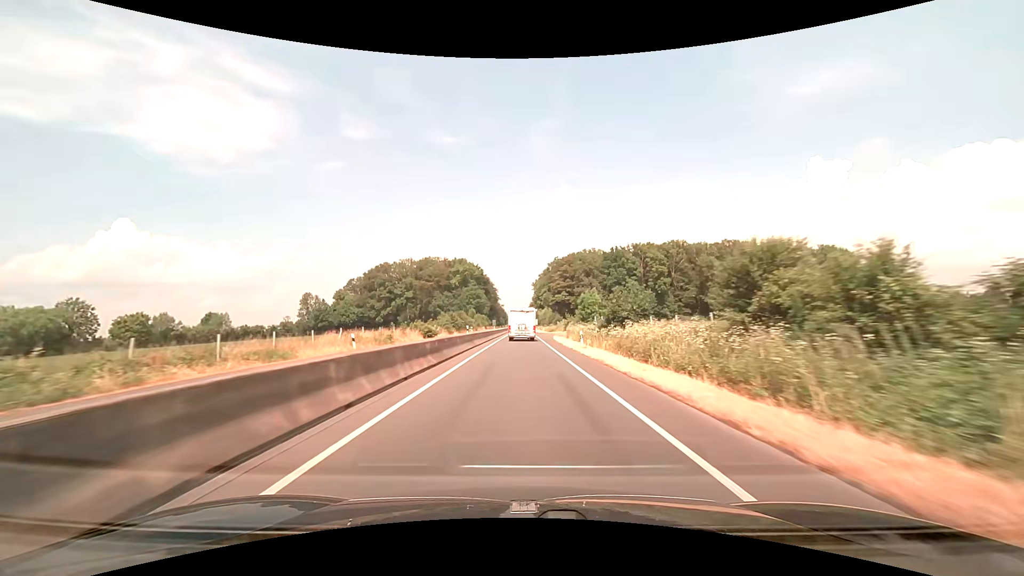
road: trunk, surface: asphalt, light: Day
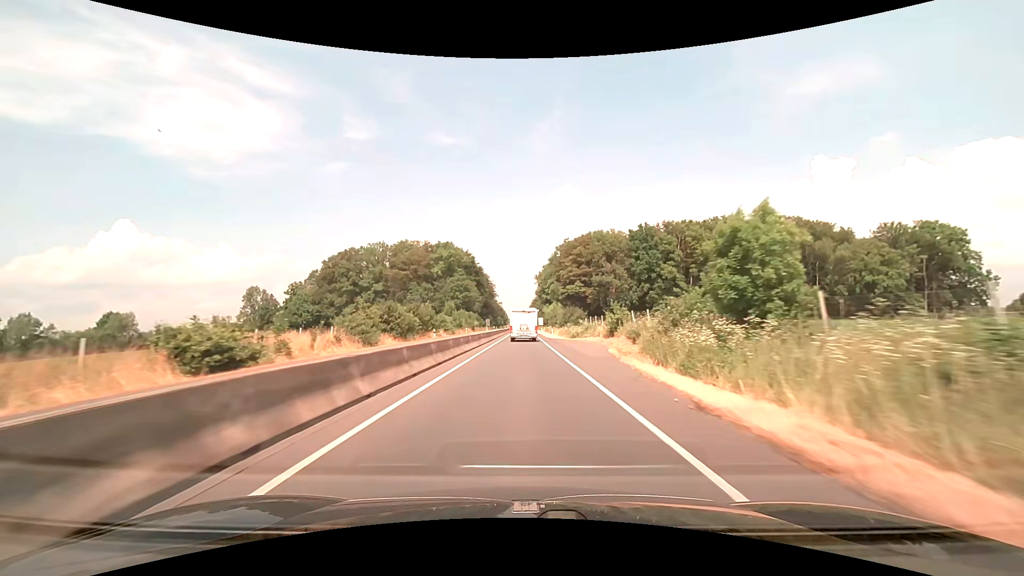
(+0.1, +42.9) m; 0°
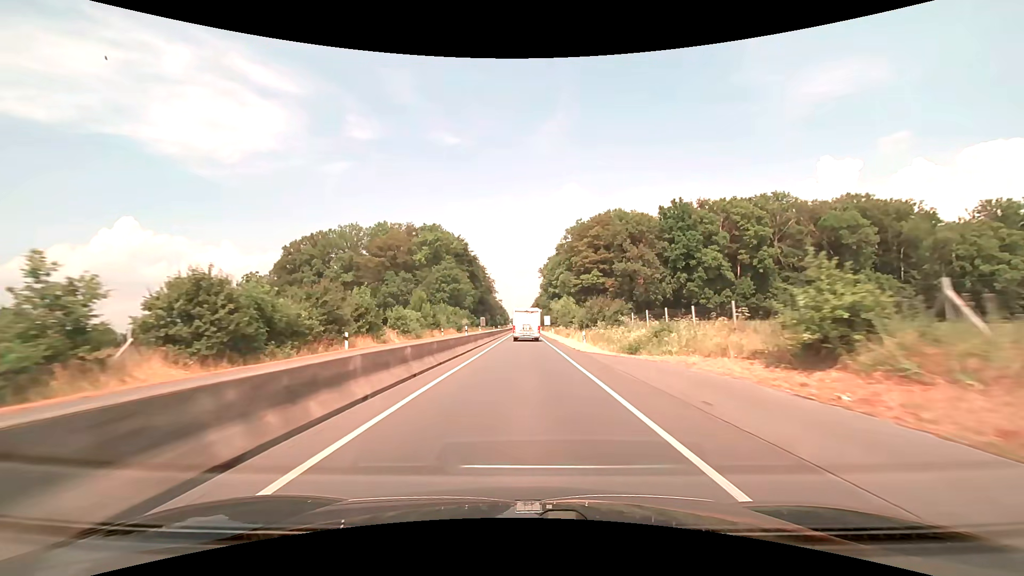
(-0.1, +28.6) m; 0°
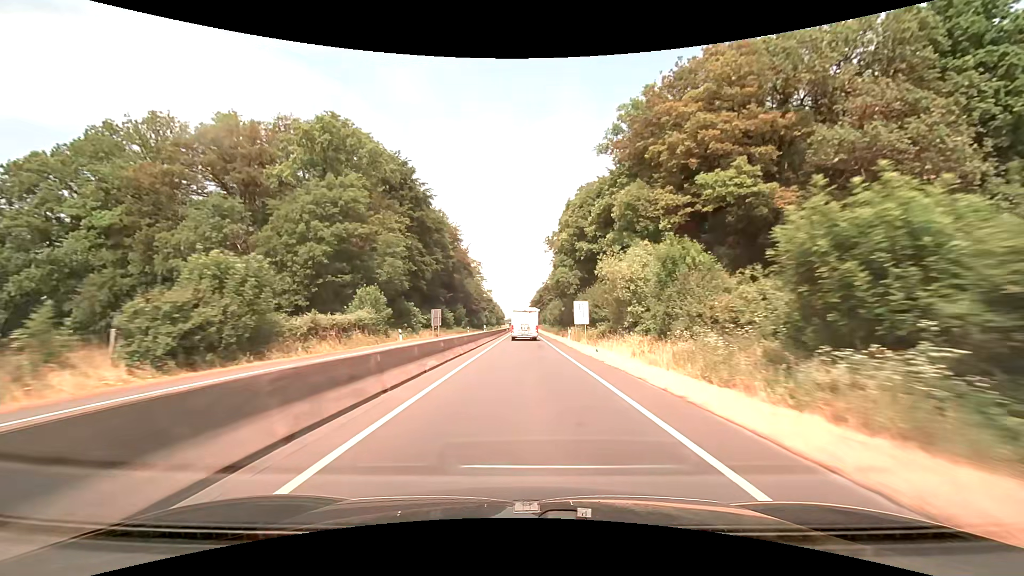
(+0.2, +71.5) m; 0°
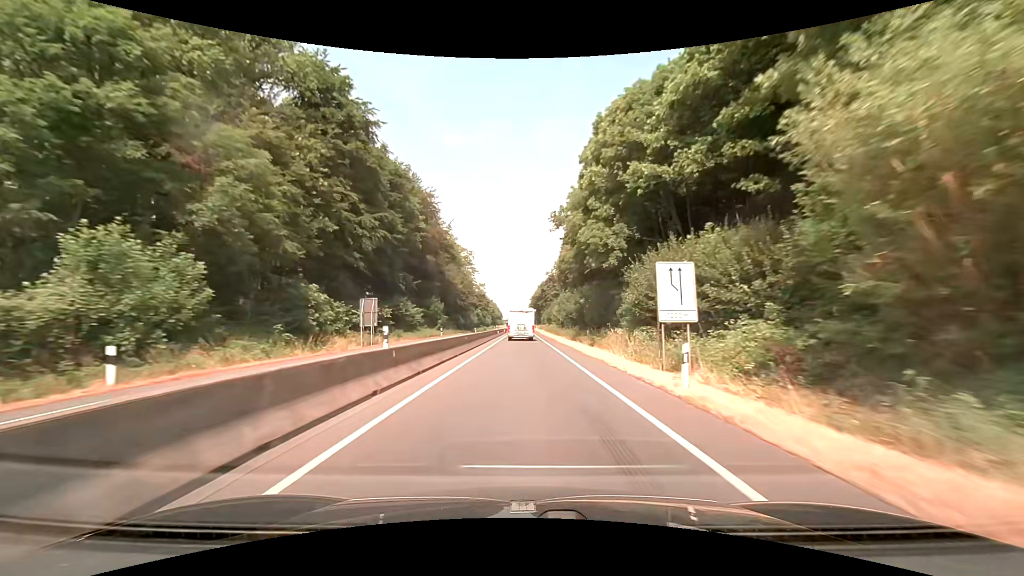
(0.0, +28.6) m; 0°
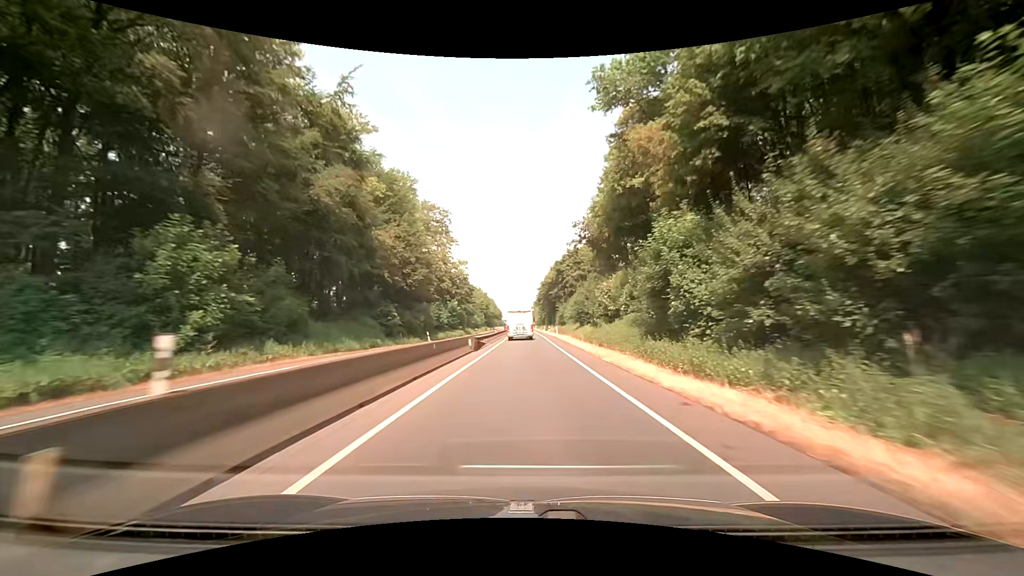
(-0.1, +57.5) m; 0°
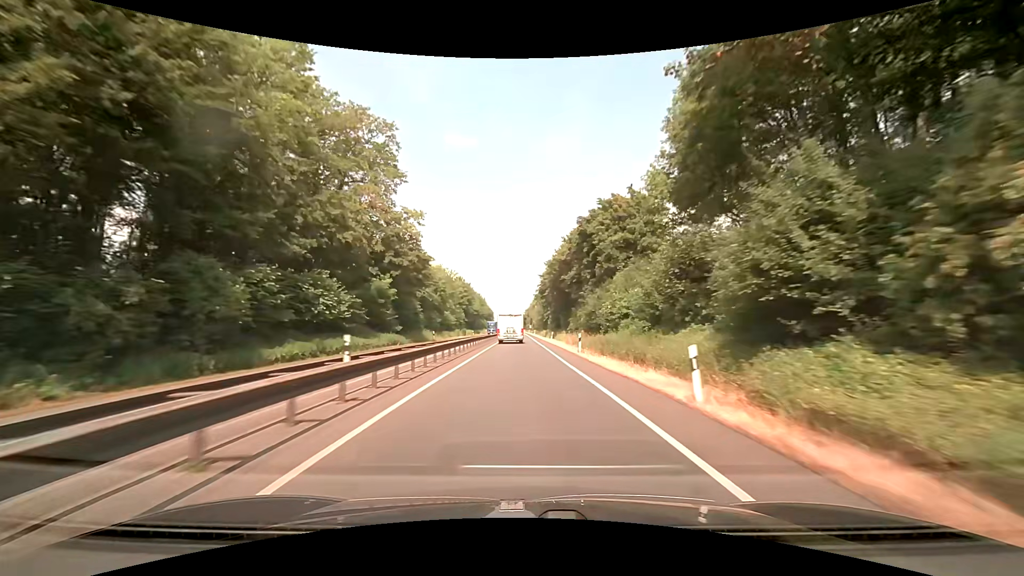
(+0.3, +43.5) m; +1°
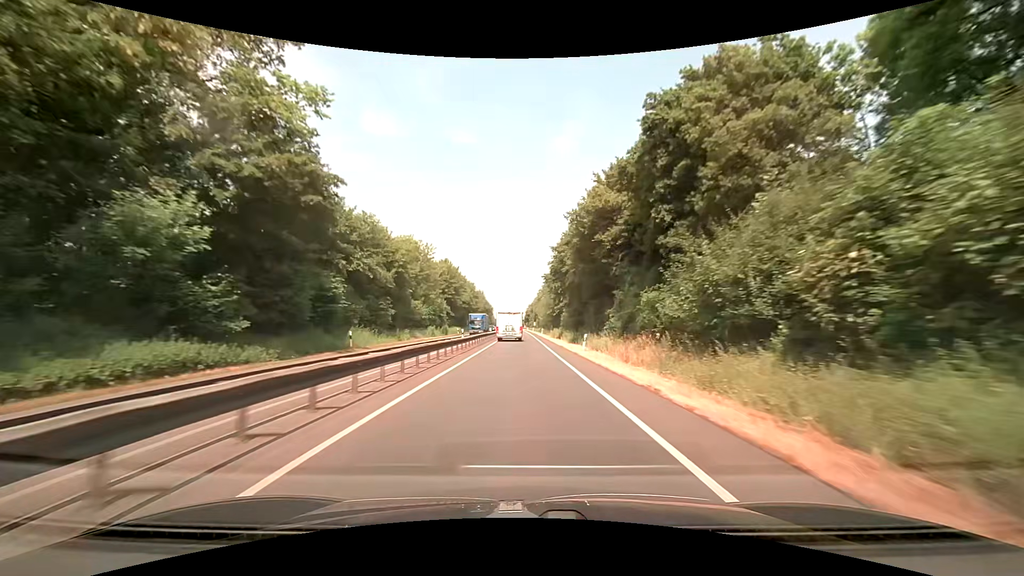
(-0.1, +29.1) m; -1°
(0, +10) (0, +20) (0, +30) (0, +40) (0, +50) (0, +60) (0, +70) (0, +80) (0, +90) (0, +100) m
